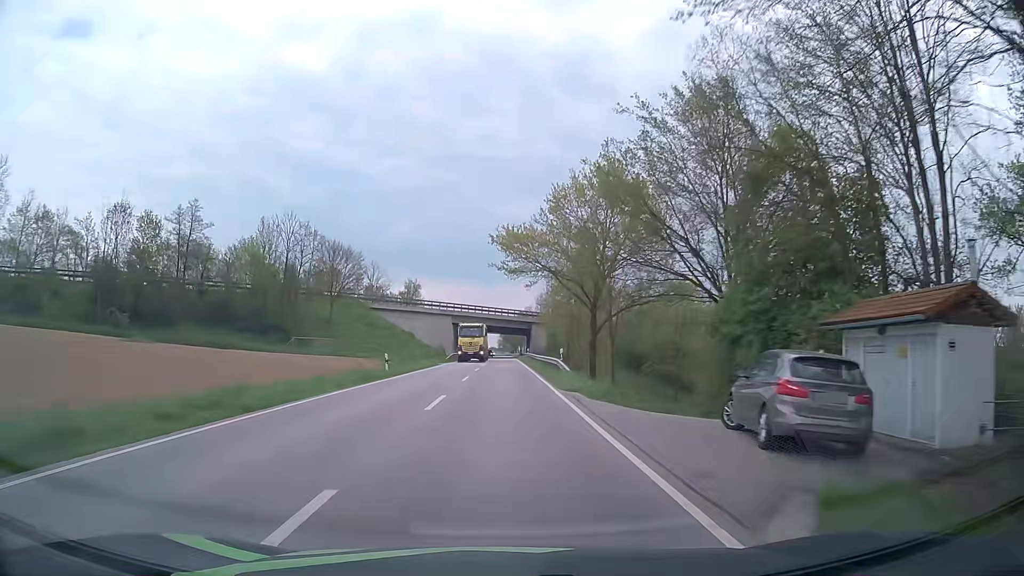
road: secondary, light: Day
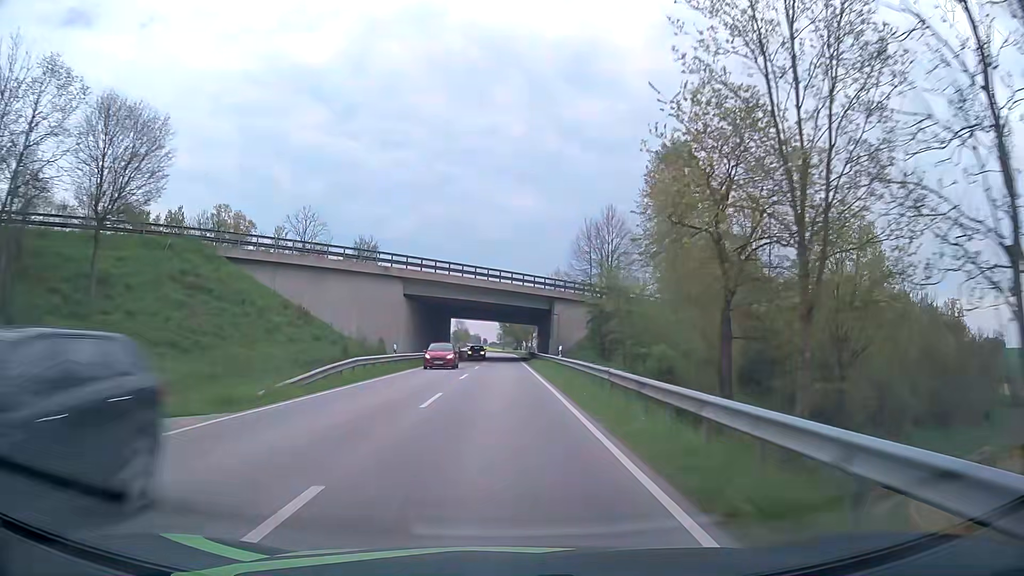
(-0.1, +48.2) m; 0°
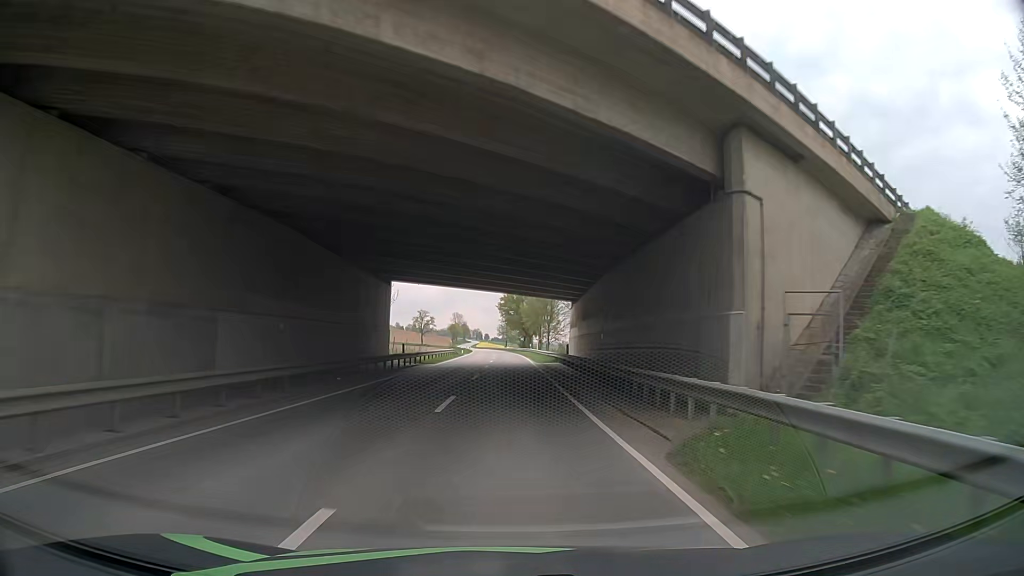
(0.0, +49.2) m; 0°
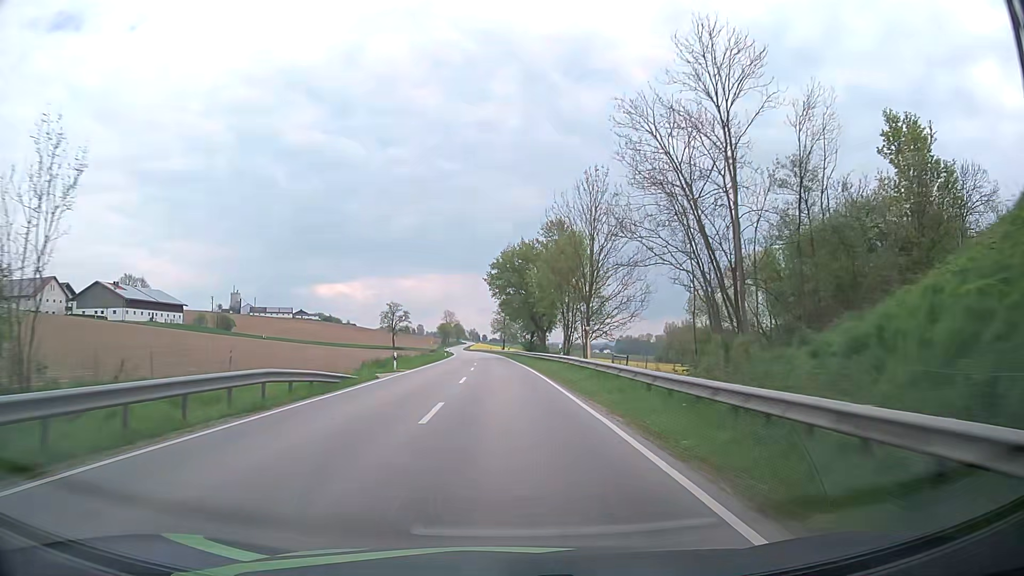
(+1.0, +50.2) m; +1°
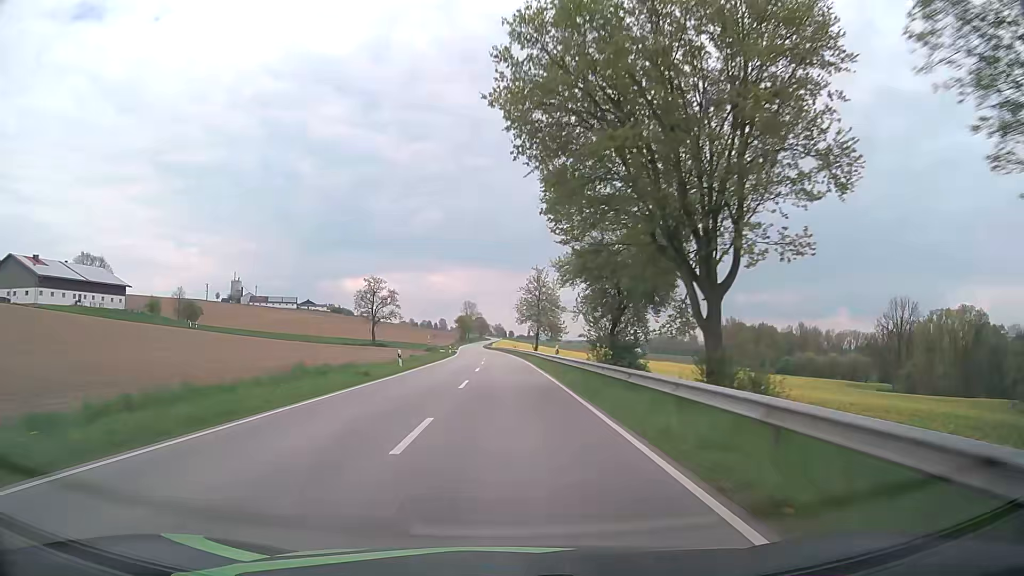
(-1.6, +51.2) m; -3°
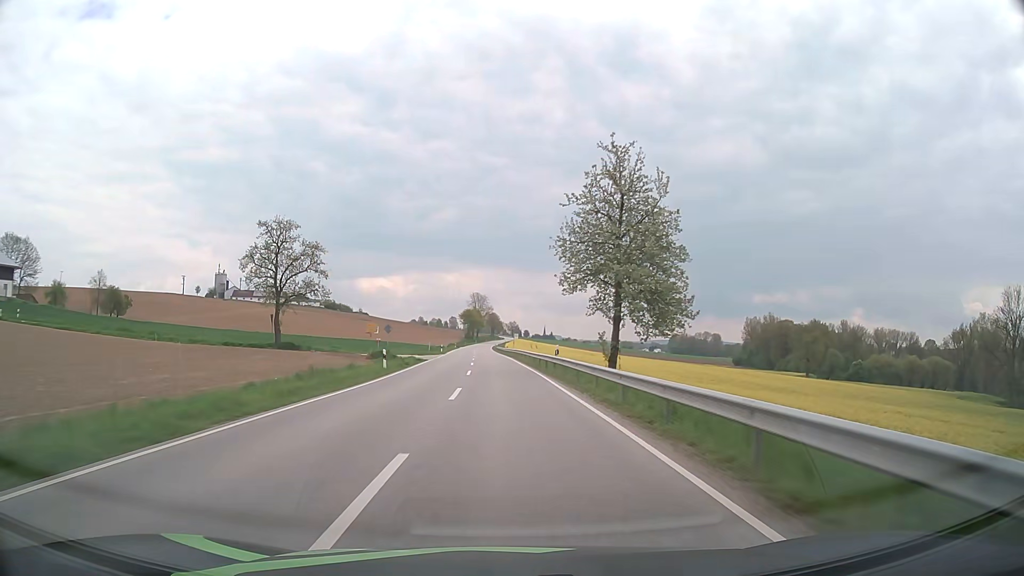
(-0.4, +52.3) m; -1°
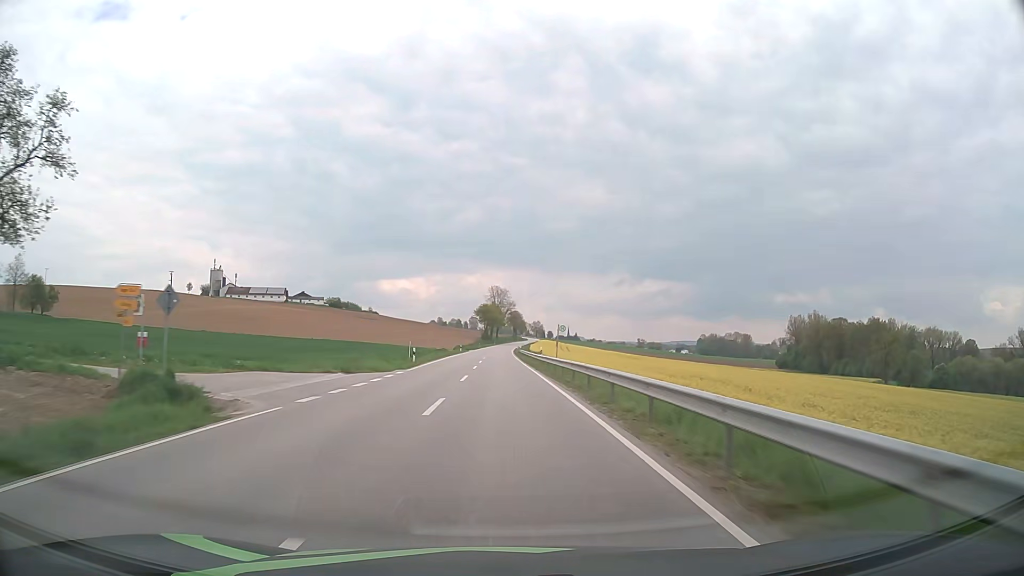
(-0.6, +39.9) m; -1°
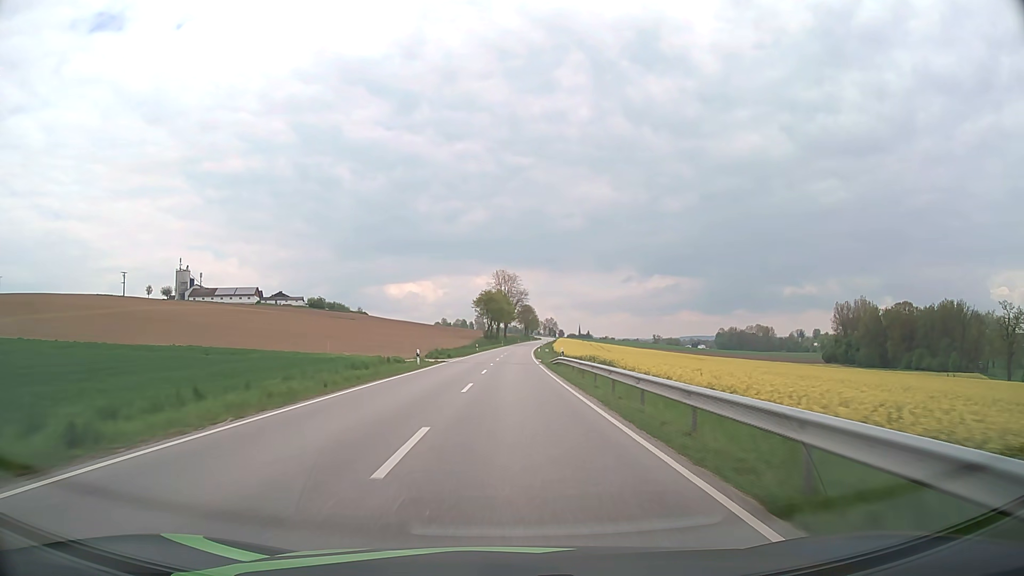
(-1.1, +54.0) m; -1°
(0, +10) (0, +20) (0, +30) (0, +40) (0, +50) (0, +60) (+1, +70) (+1, +80) (+1, +90) (+2, +100) m
